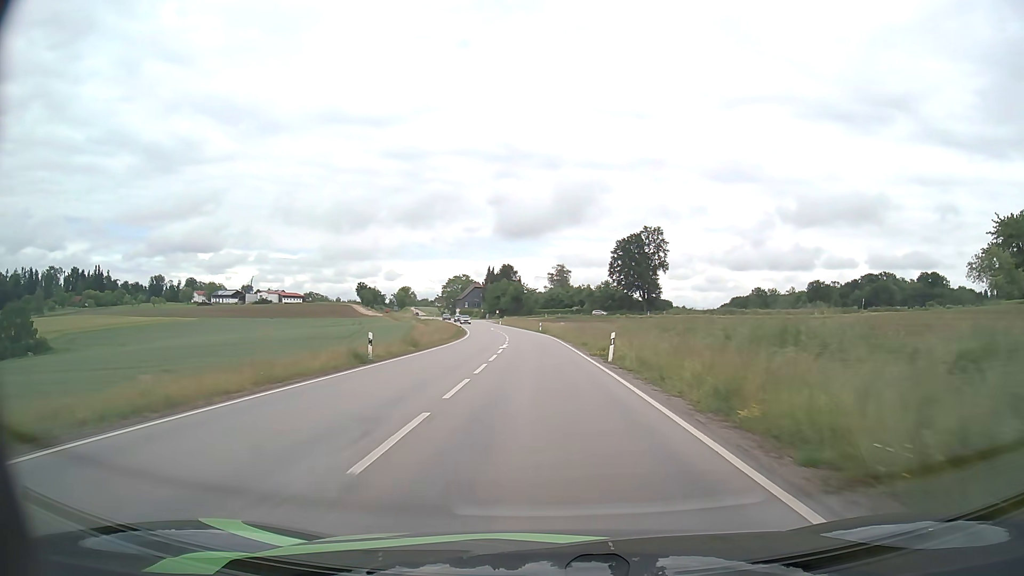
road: secondary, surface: asphalt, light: Day
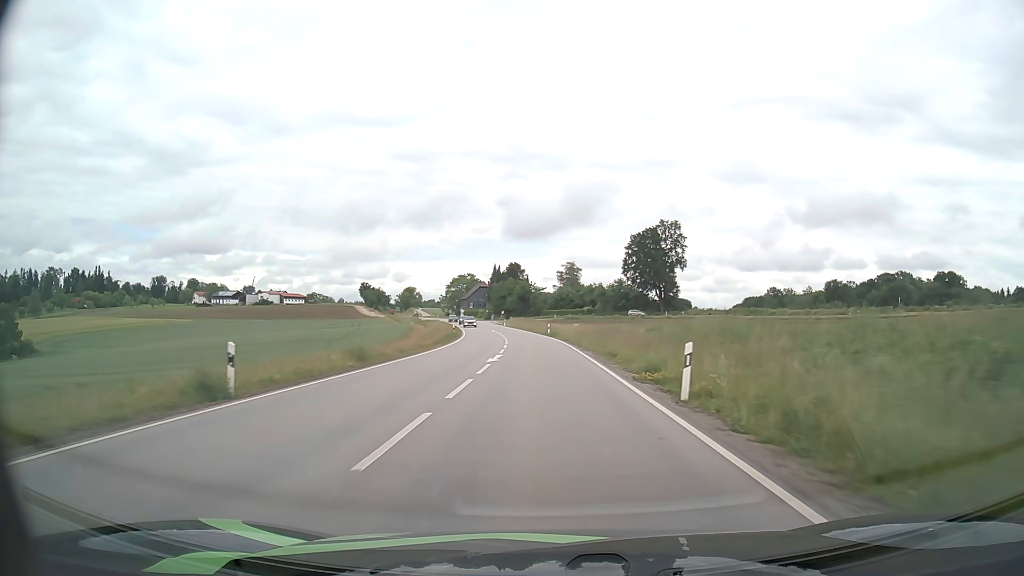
(-0.1, +11.8) m; -1°
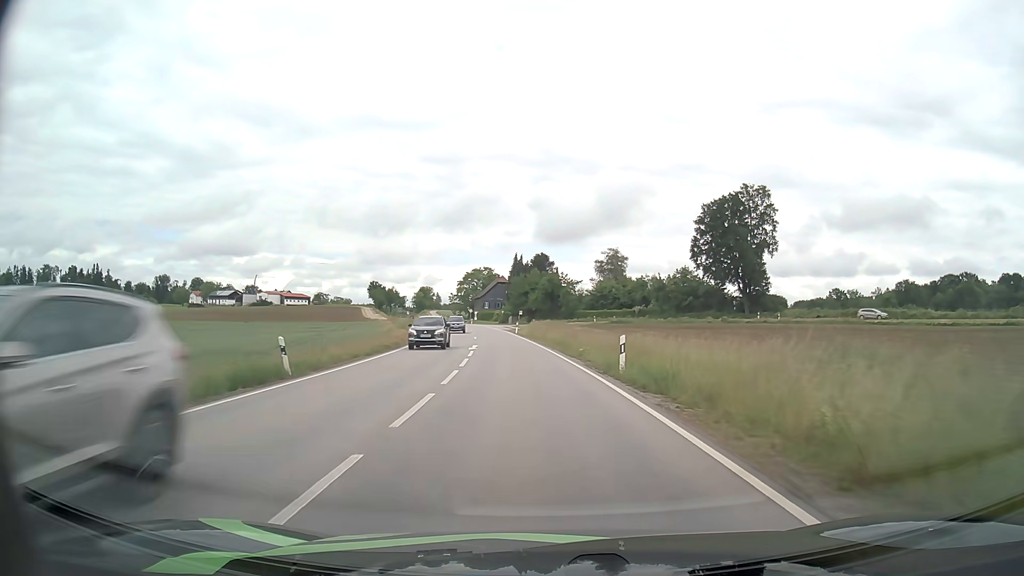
(-1.0, +45.2) m; -3°
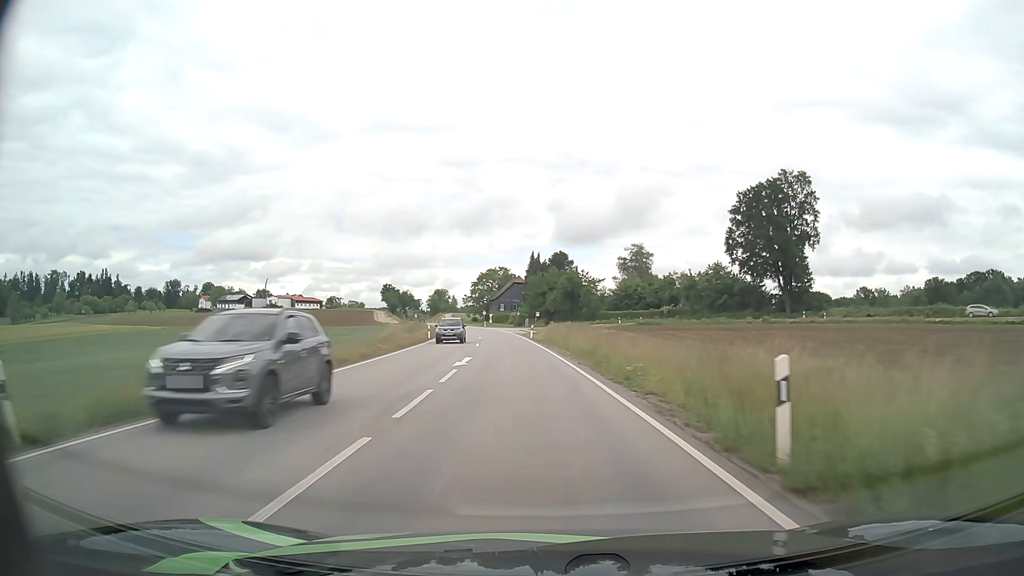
(-0.1, +10.9) m; -2°
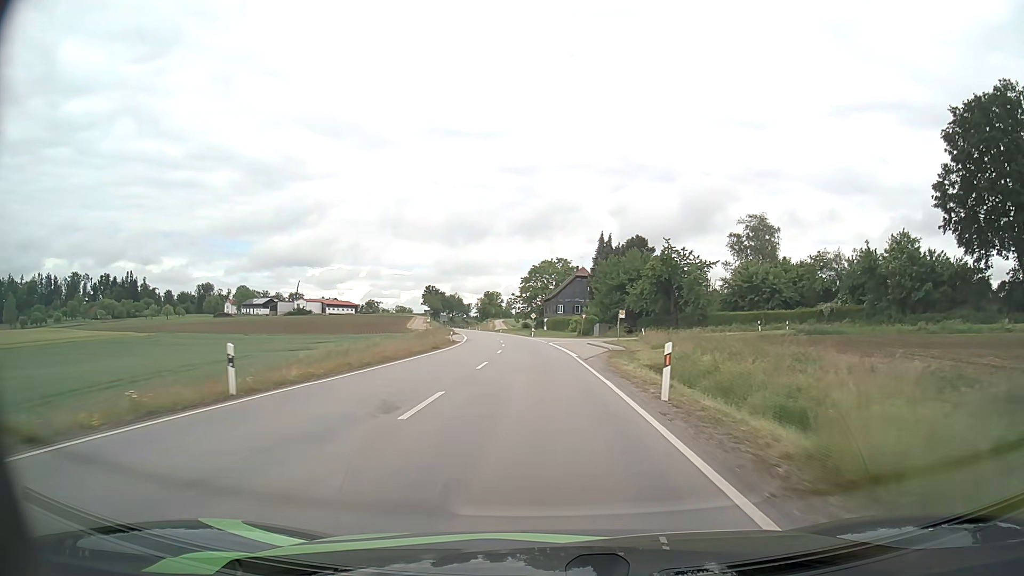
(-2.4, +44.1) m; -5°
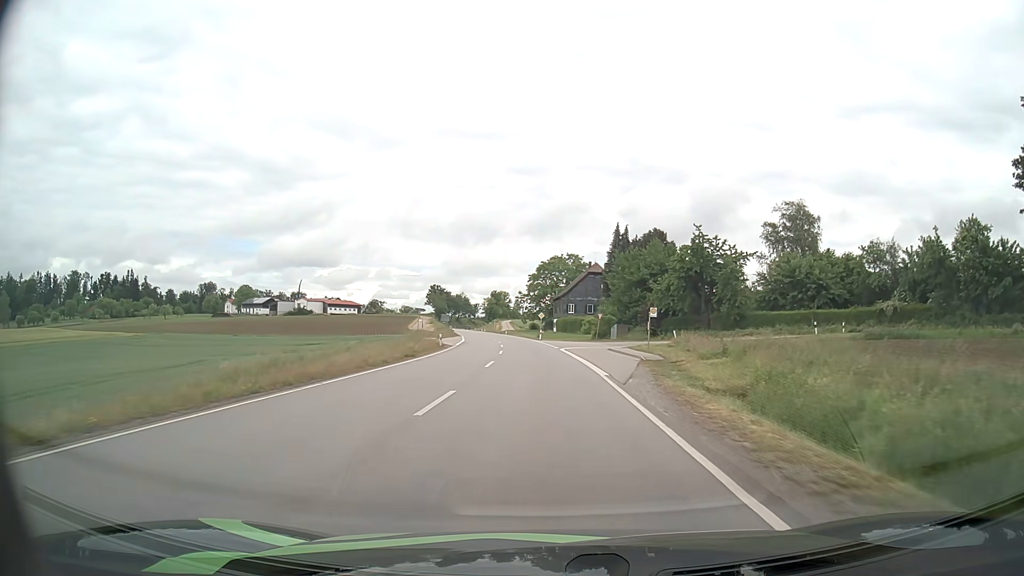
(-0.1, +11.3) m; -1°
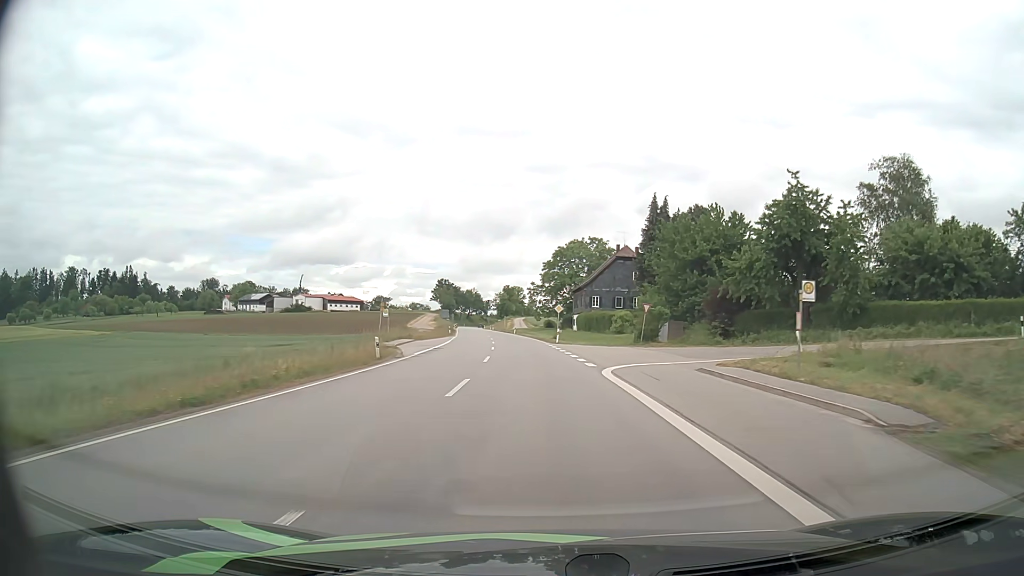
(-0.2, +22.8) m; -1°
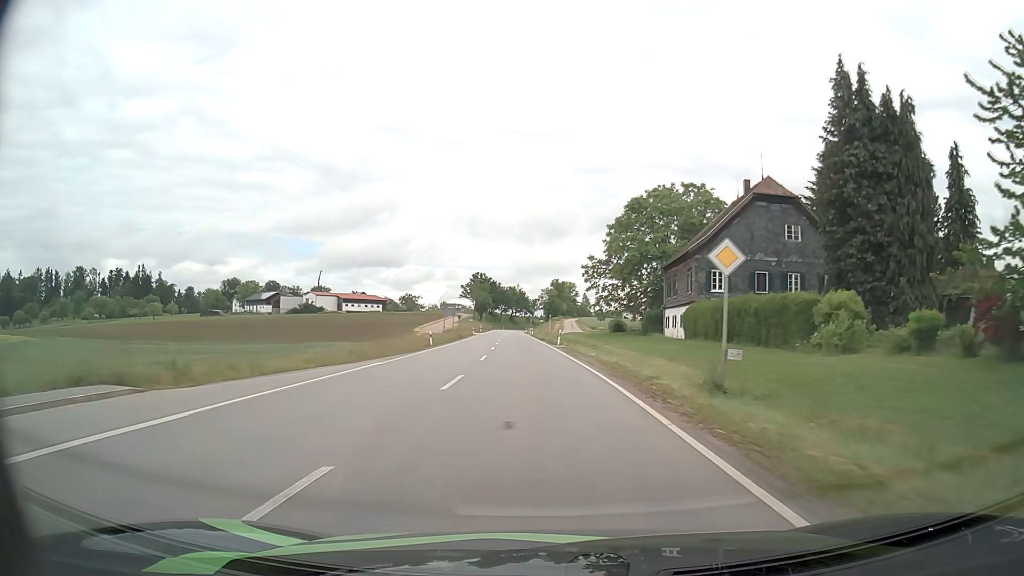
(-1.6, +46.6) m; -4°
(0, +10) (0, +20) (-1, +30) (-1, +40) (-2, +50) (-2, +60) (-3, +70) (-4, +80) (-4, +90) (-5, +100) m
